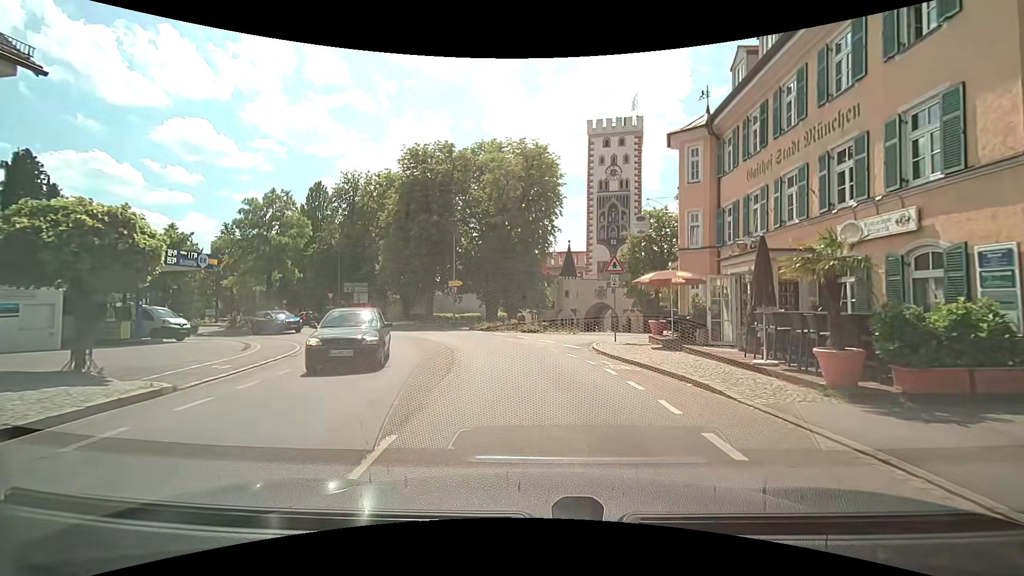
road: secondary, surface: asphalt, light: Day
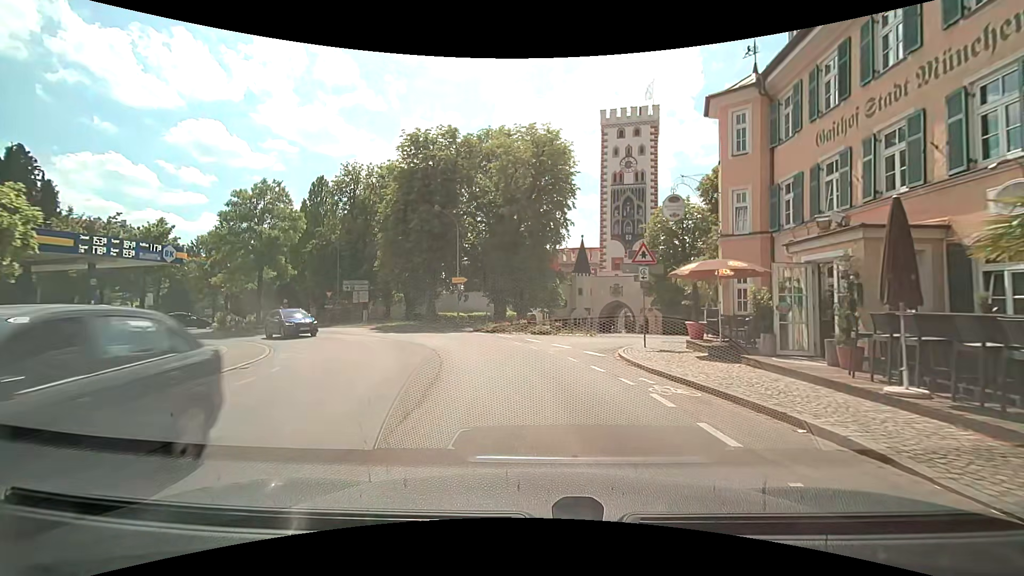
(-0.1, +3.5) m; -2°
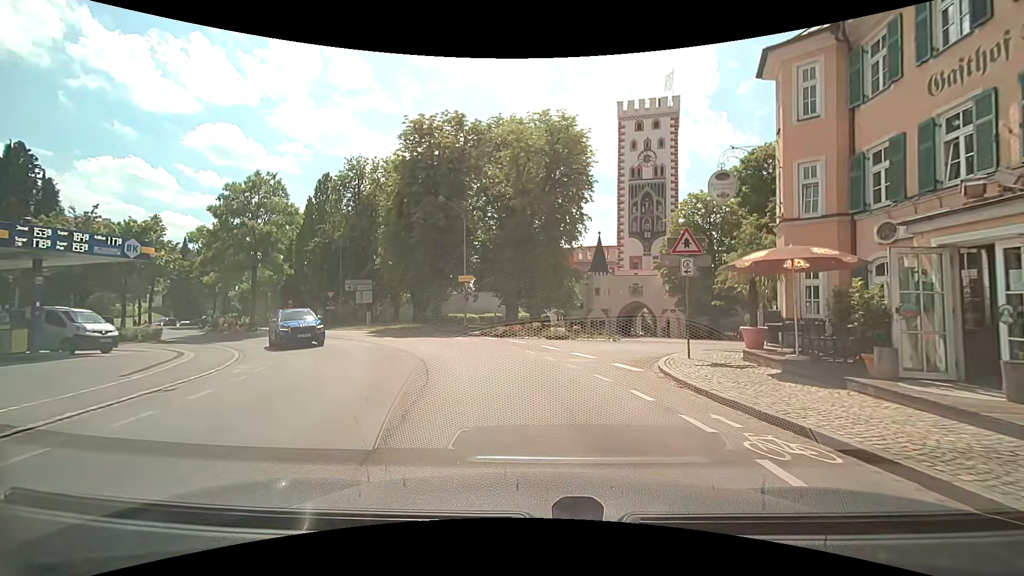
(0.0, +3.3) m; -2°
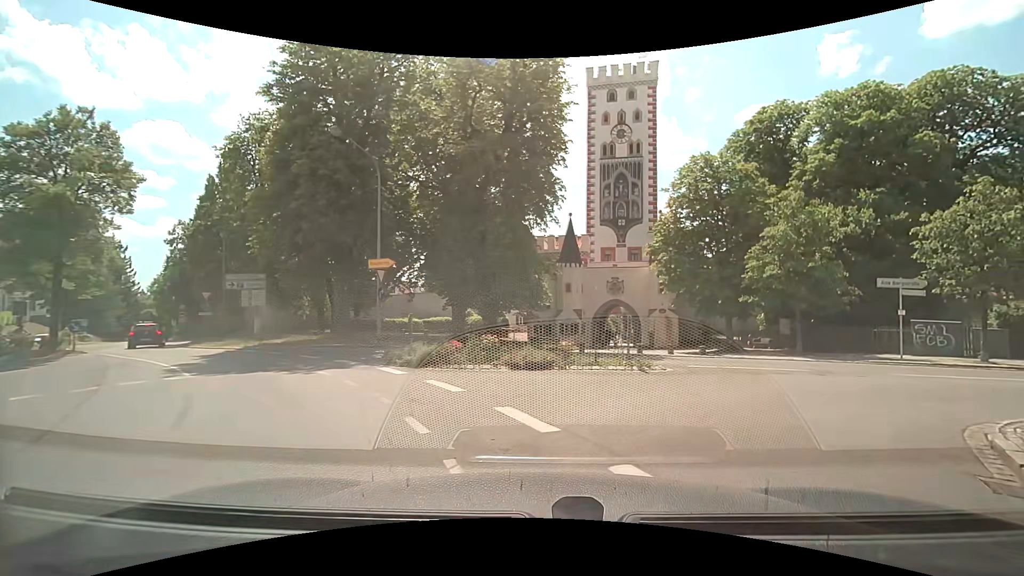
(0.0, +11.9) m; +4°
